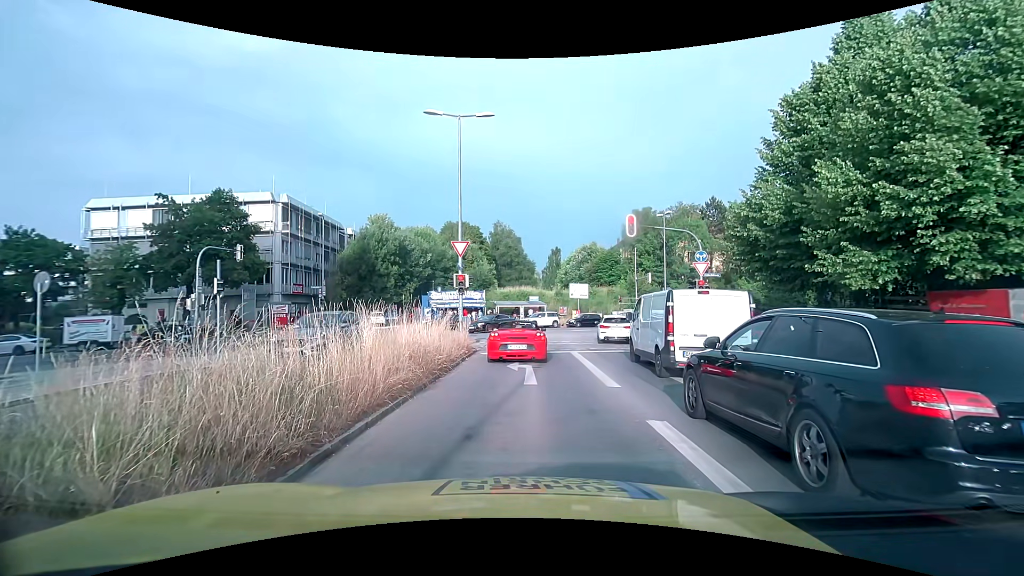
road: secondary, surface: asphalt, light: Day
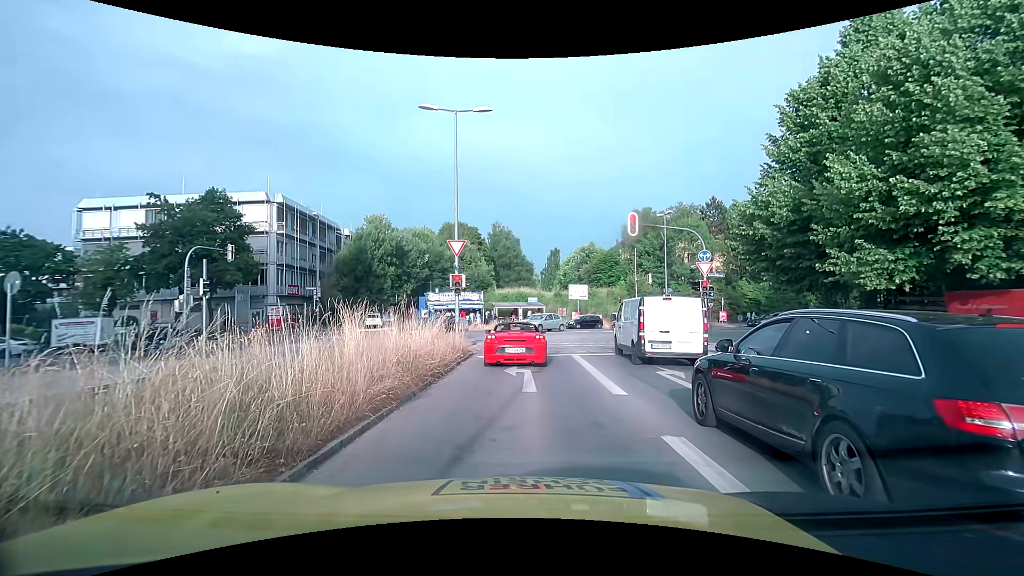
(0.0, +0.8) m; 0°
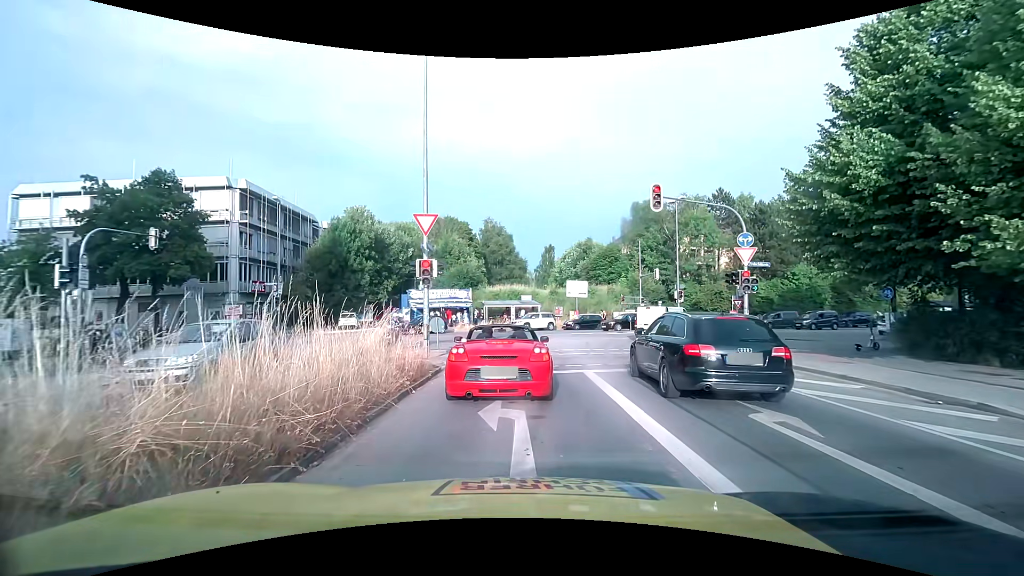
(+0.3, +5.5) m; +3°
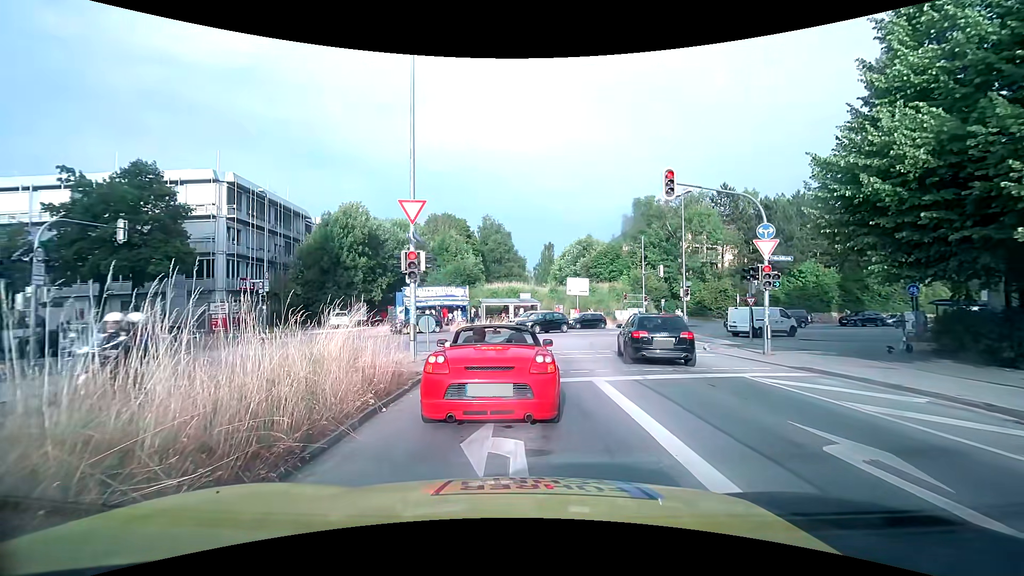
(0.0, +1.7) m; -1°
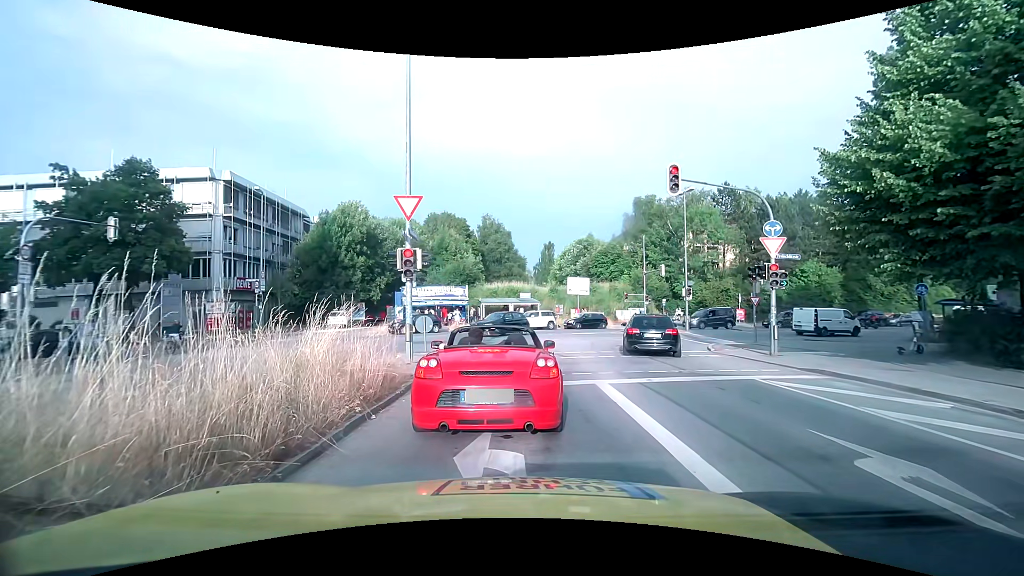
(0.0, +0.5) m; 0°
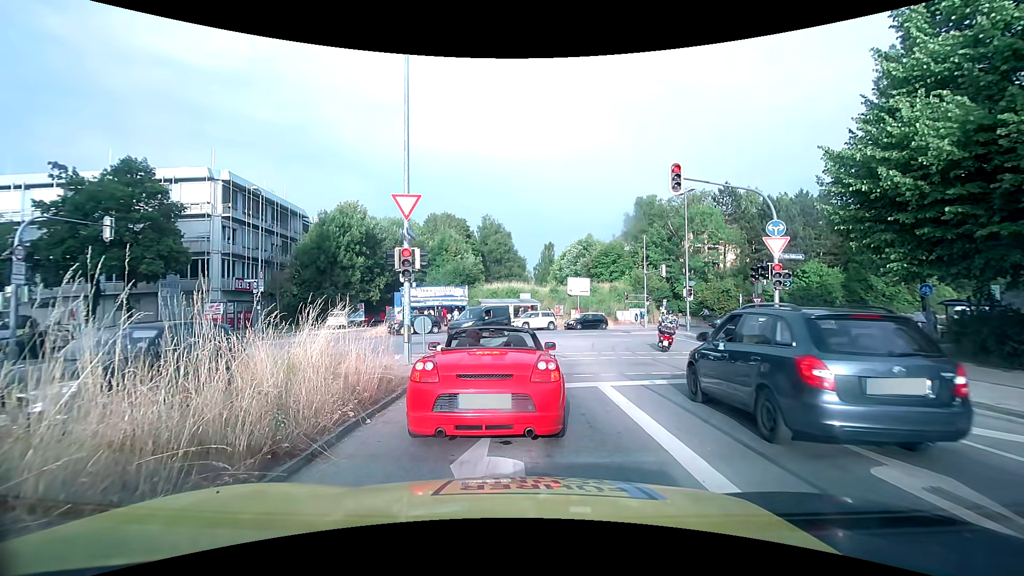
(0.0, +0.3) m; 0°
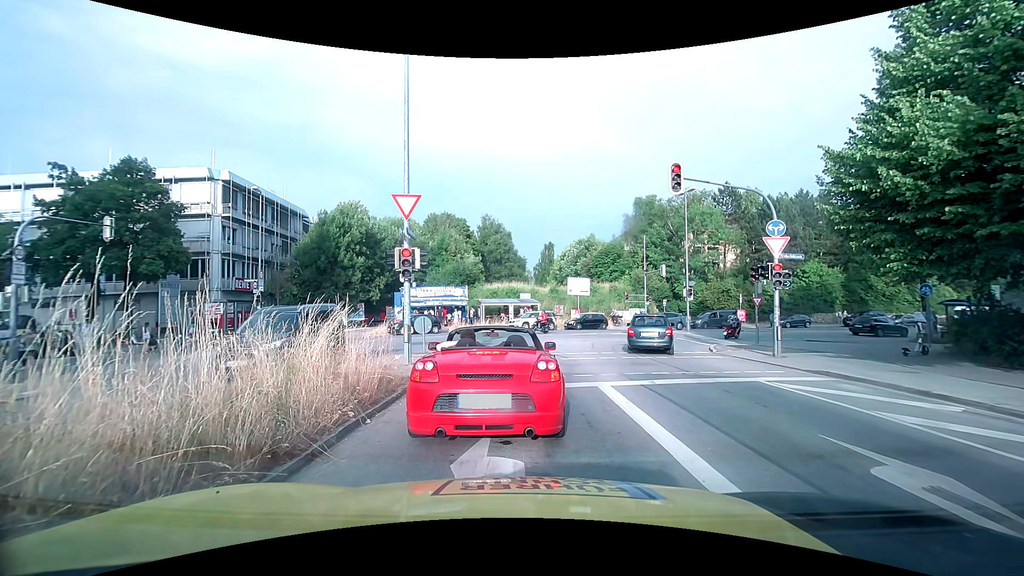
(0.0, 0.0) m; 0°
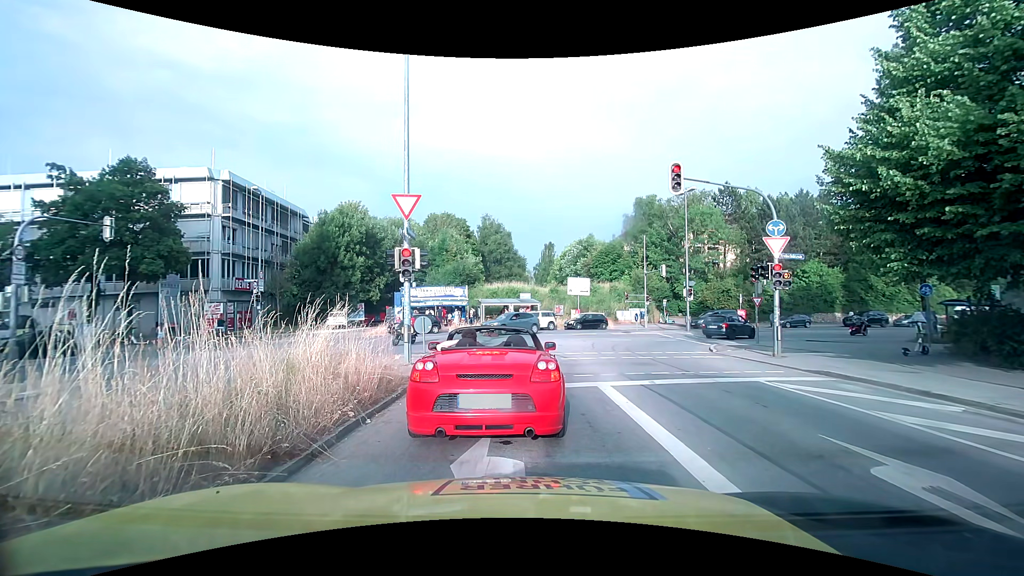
(0.0, 0.0) m; 0°
(0, +10) (0, +20) (-6, +28) (-15, +30) (-25, +28) (-35, +26) (-45, +23) (-54, +21) (-64, +19) (-74, +17) m
